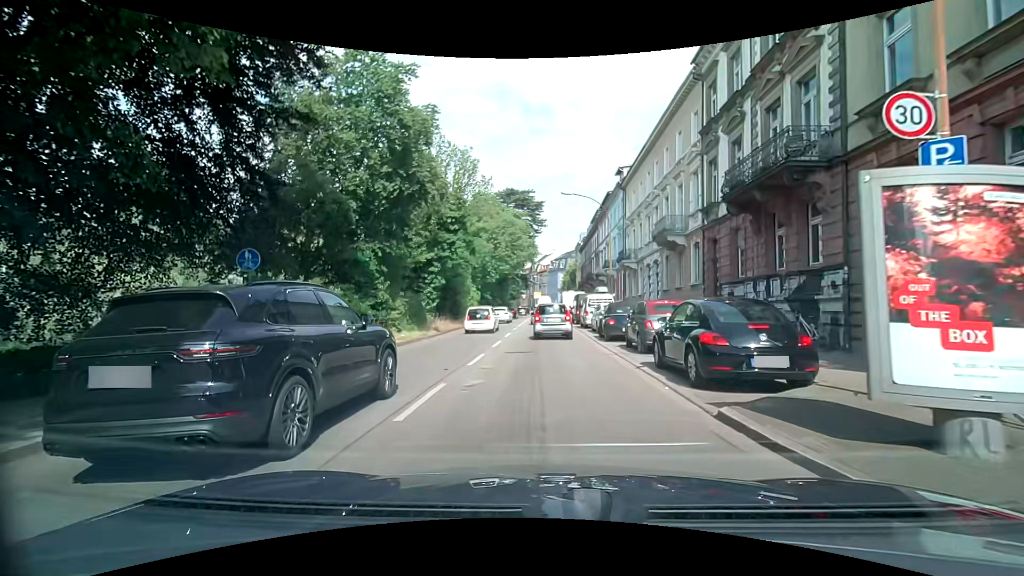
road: primary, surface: asphalt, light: Day
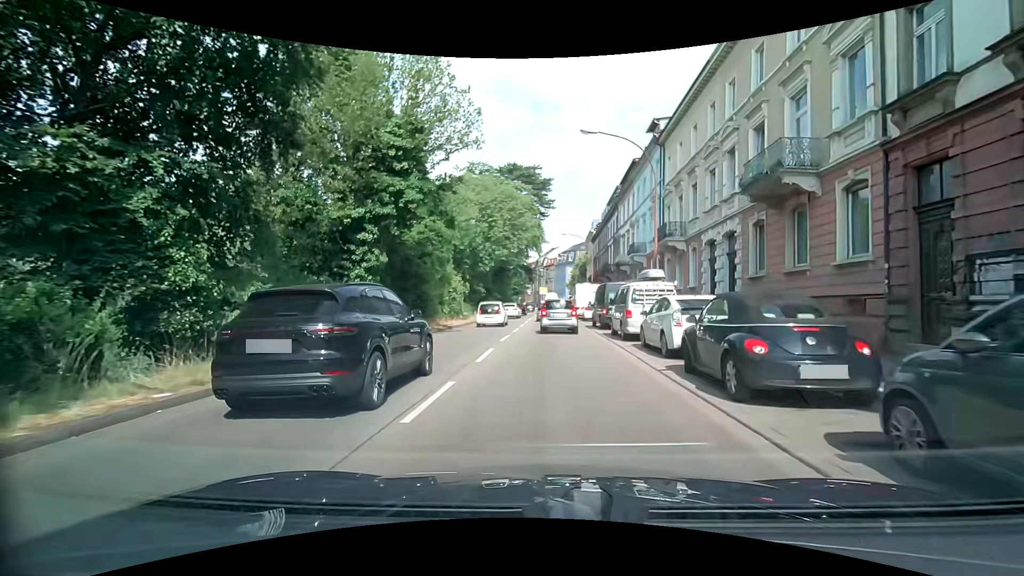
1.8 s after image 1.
(-0.3, +12.2) m; -2°
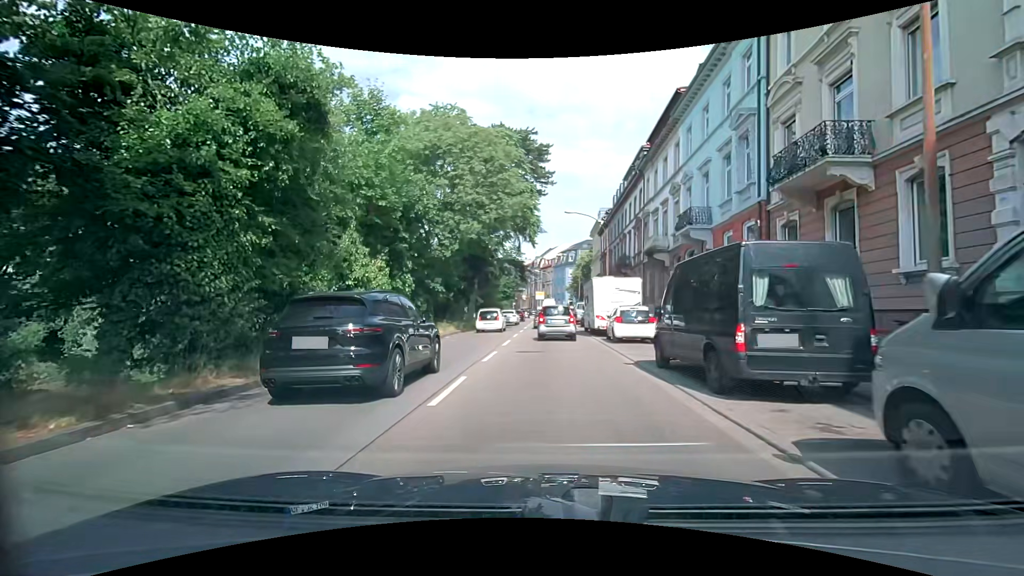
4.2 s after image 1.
(+0.4, +16.8) m; +2°
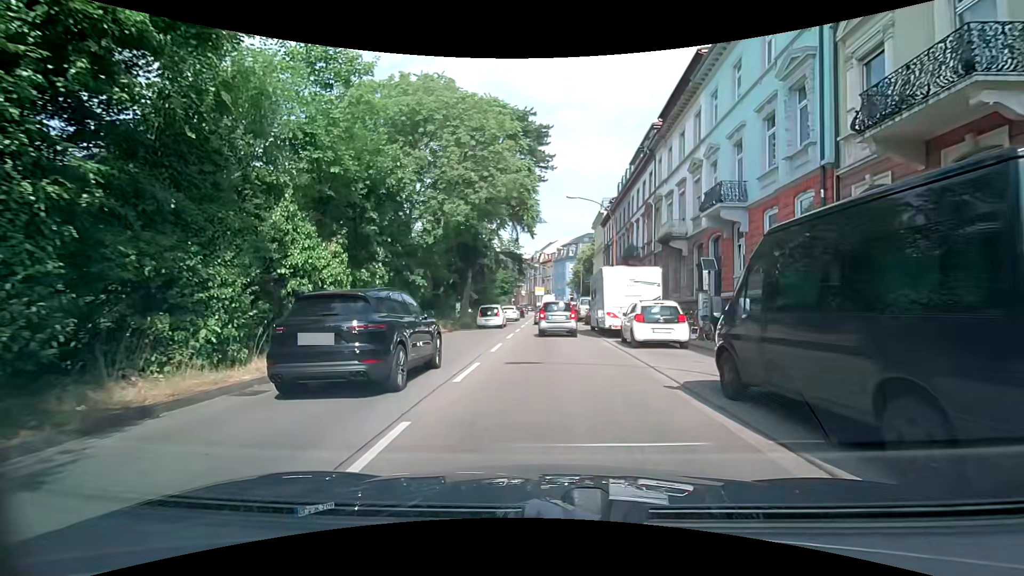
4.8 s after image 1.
(0.0, +4.2) m; -1°
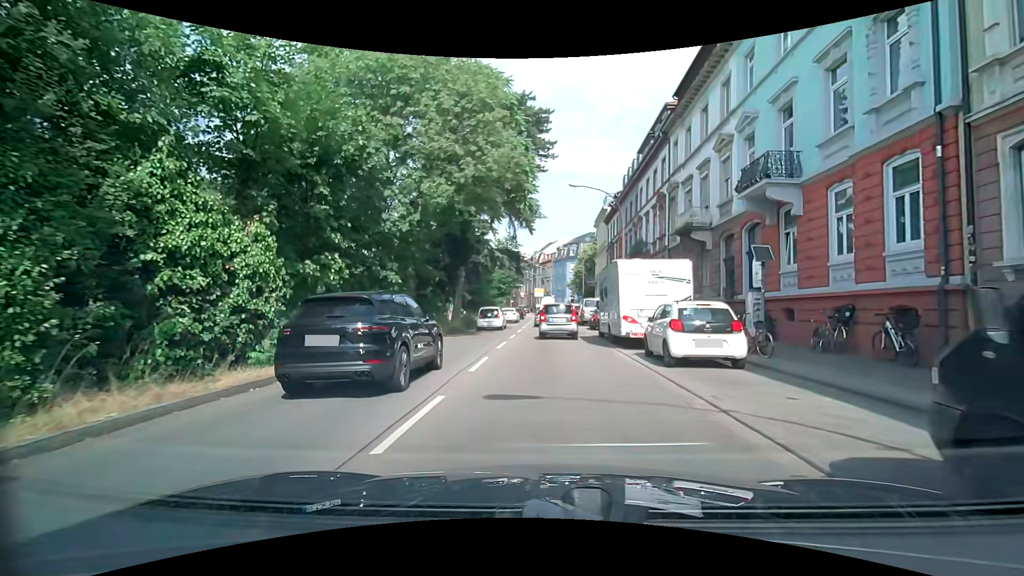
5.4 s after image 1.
(0.0, +4.2) m; 0°
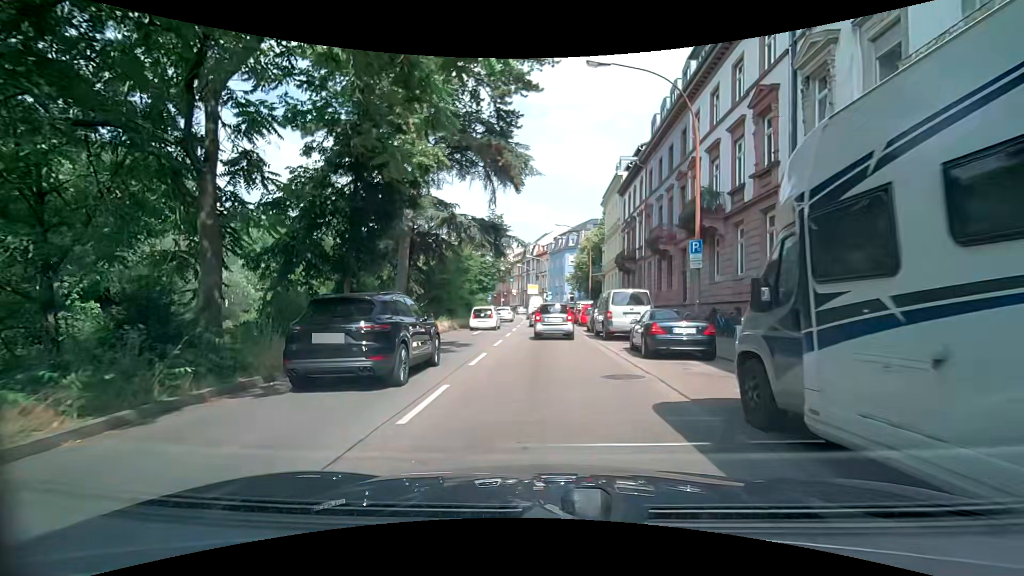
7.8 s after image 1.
(+0.1, +16.7) m; +1°
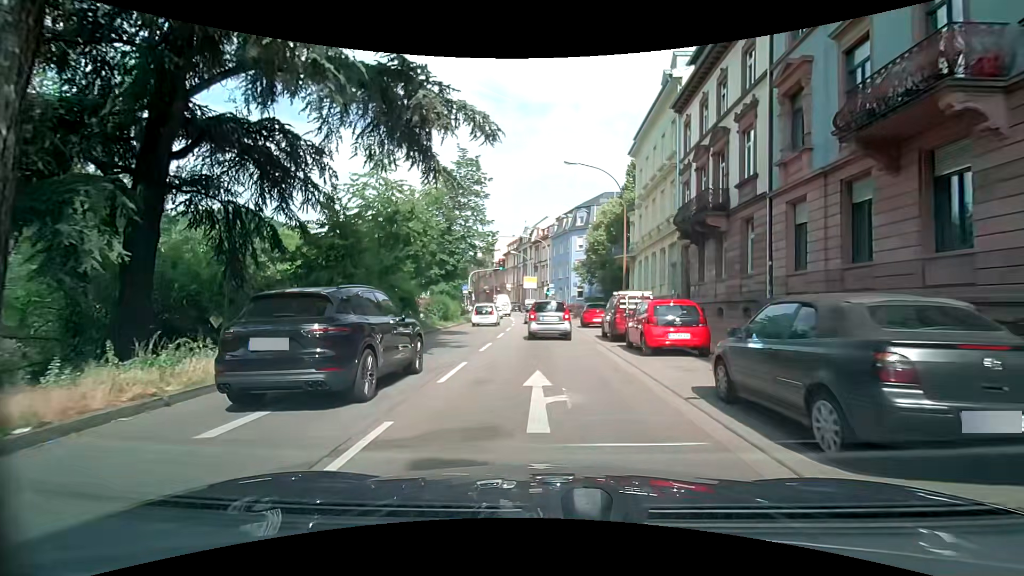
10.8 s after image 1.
(-0.1, +21.0) m; -2°
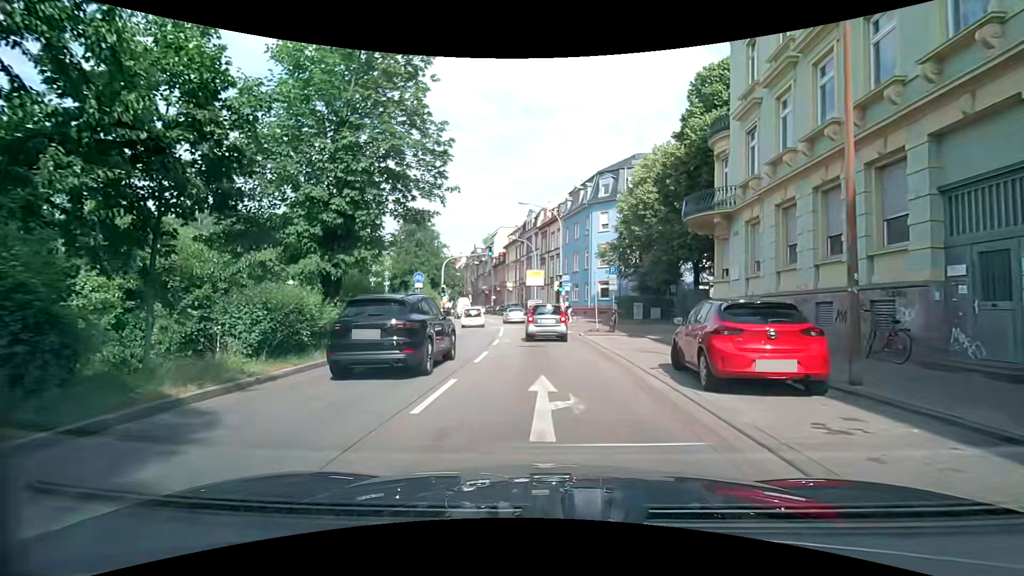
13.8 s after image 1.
(+0.9, +20.4) m; +3°
(0, +10) (-1, +20) (-2, +30) (-3, +40) (-5, +50) (-7, +59) (-10, +69) (-13, +79) (-16, +88) (-19, +98) m
